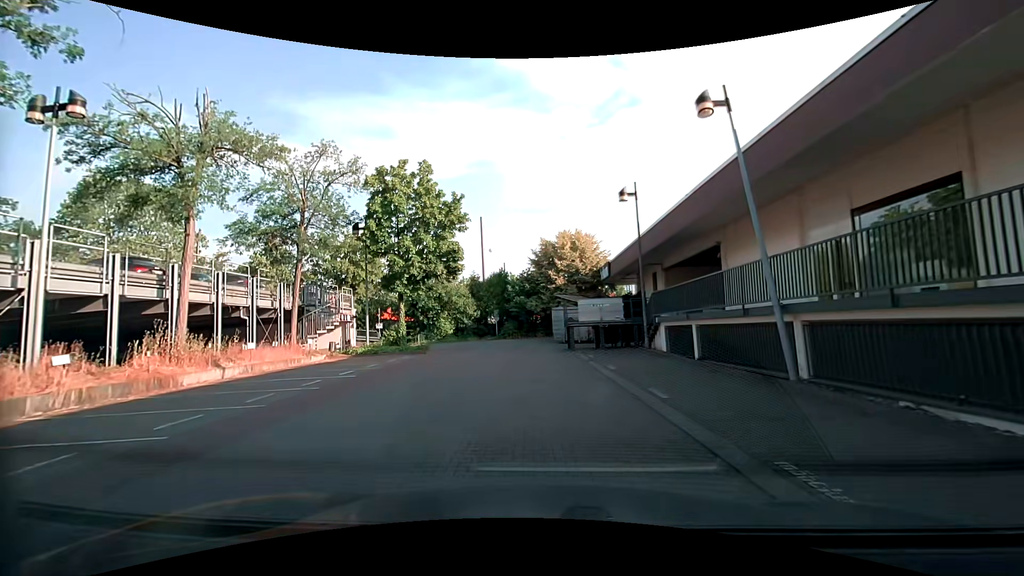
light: Day
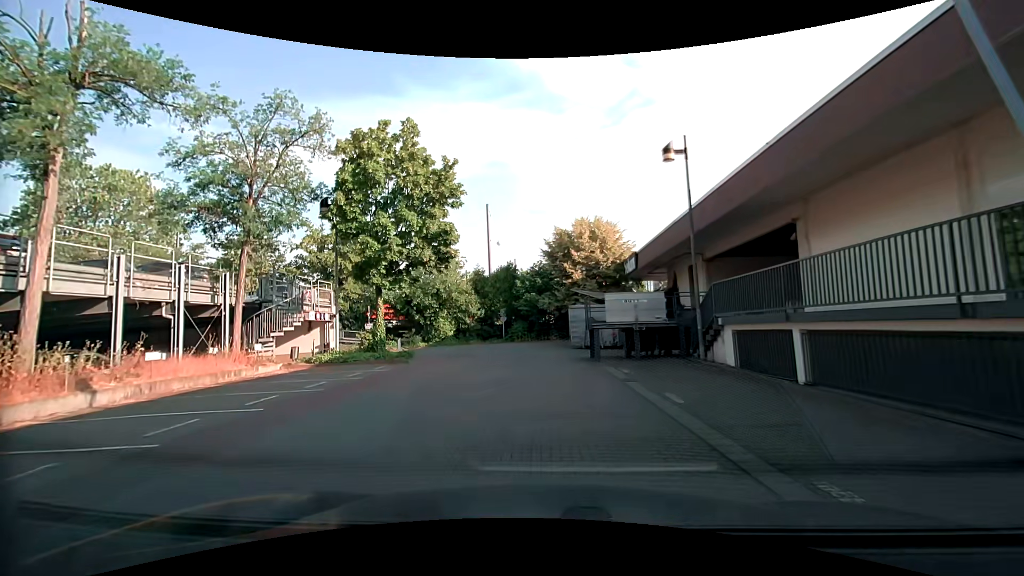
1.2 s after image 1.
(0.0, +5.5) m; -1°
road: service
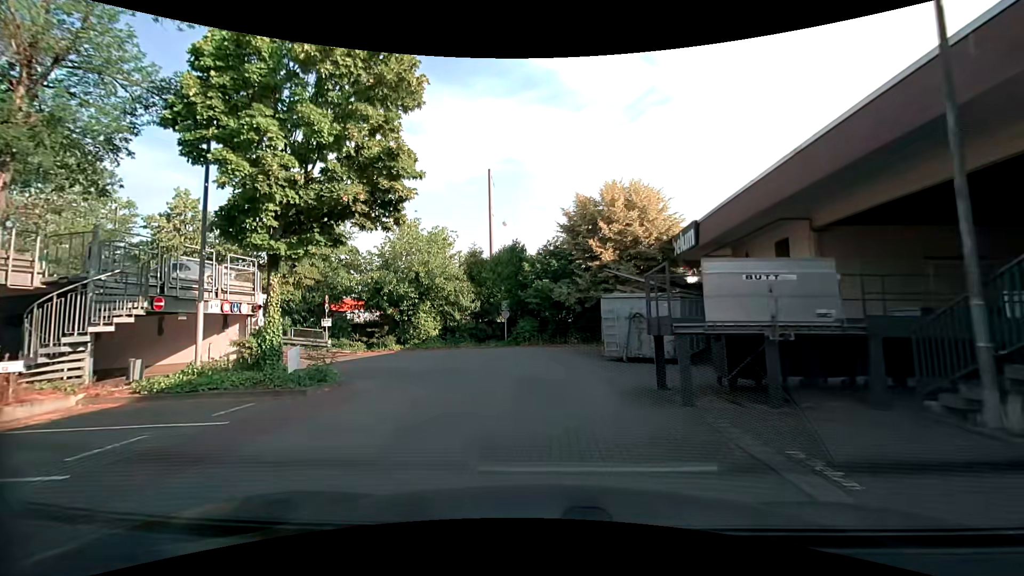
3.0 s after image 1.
(-0.1, +9.2) m; -1°
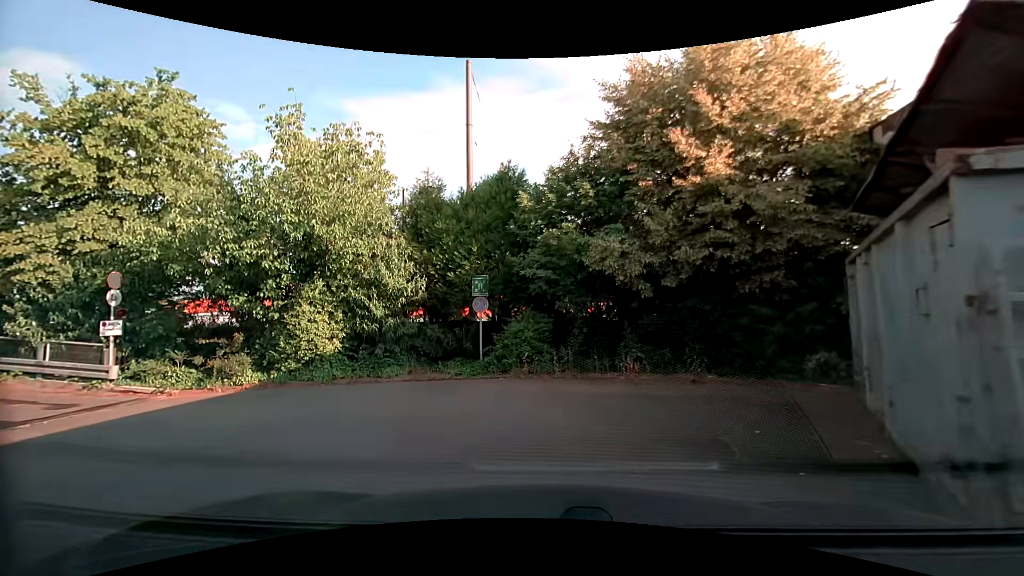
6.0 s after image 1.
(-0.2, +14.2) m; -1°
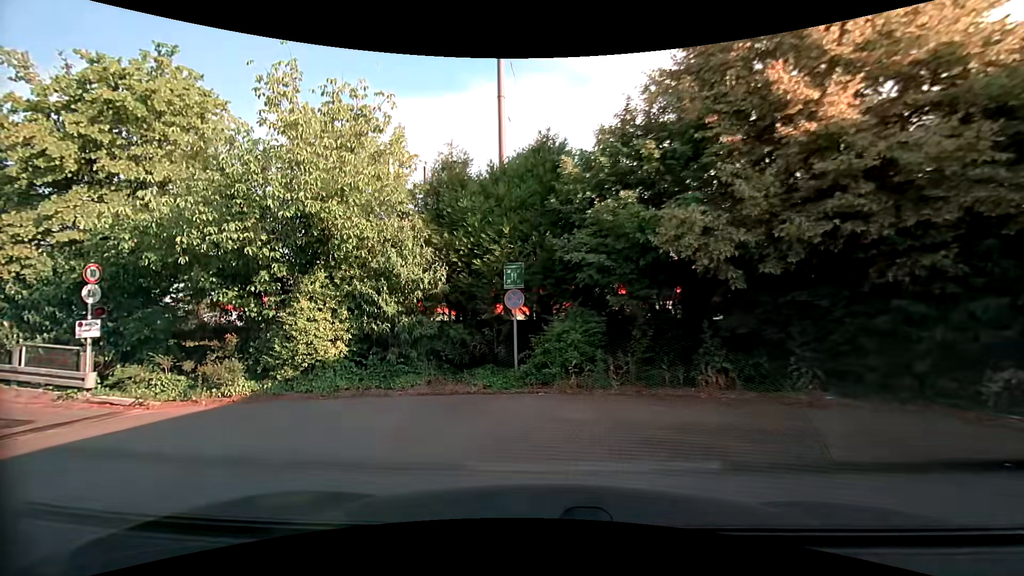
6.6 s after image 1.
(-0.1, +2.5) m; -4°
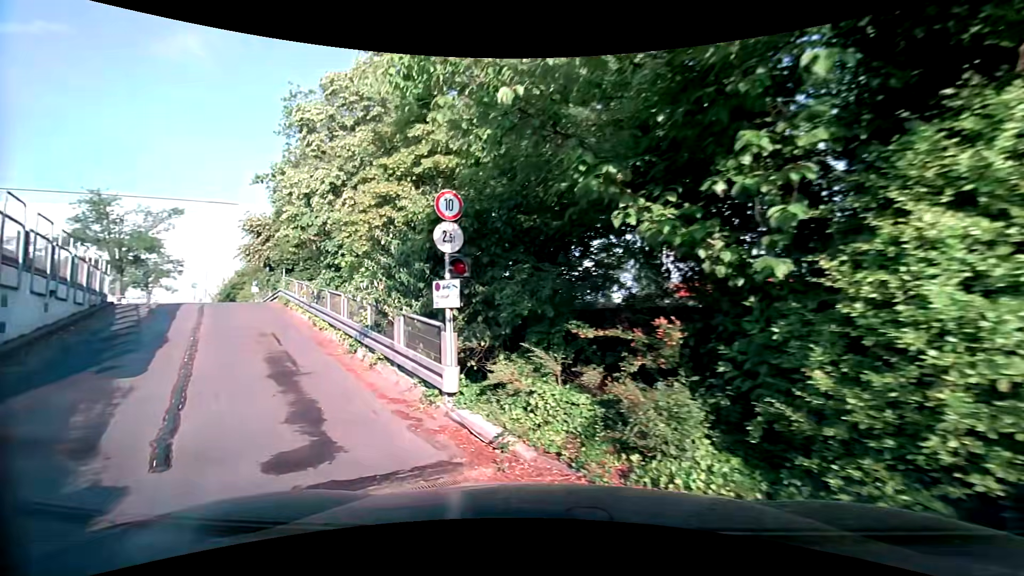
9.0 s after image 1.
(-2.9, +7.5) m; -50°
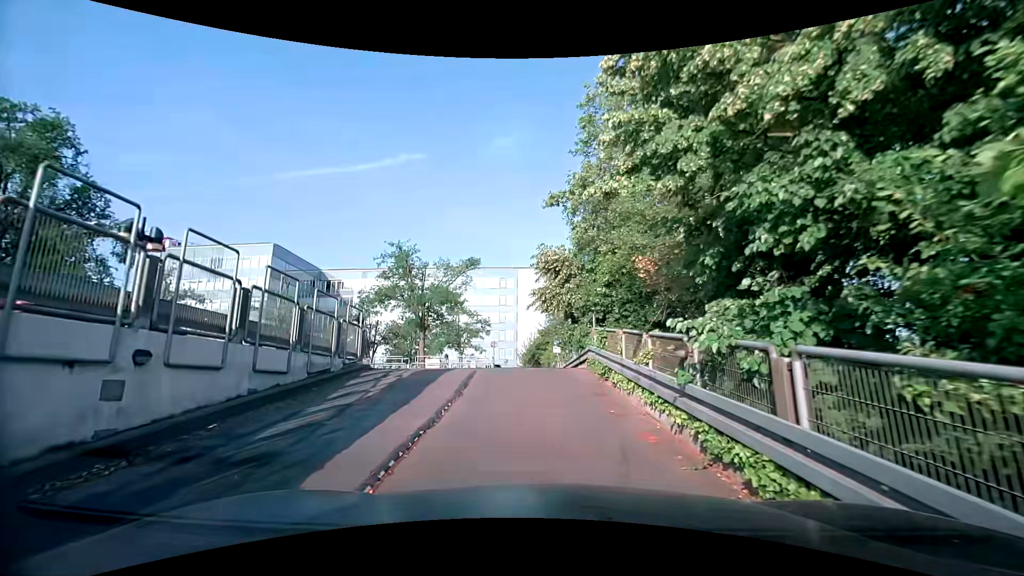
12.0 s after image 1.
(-4.3, +10.1) m; -30°
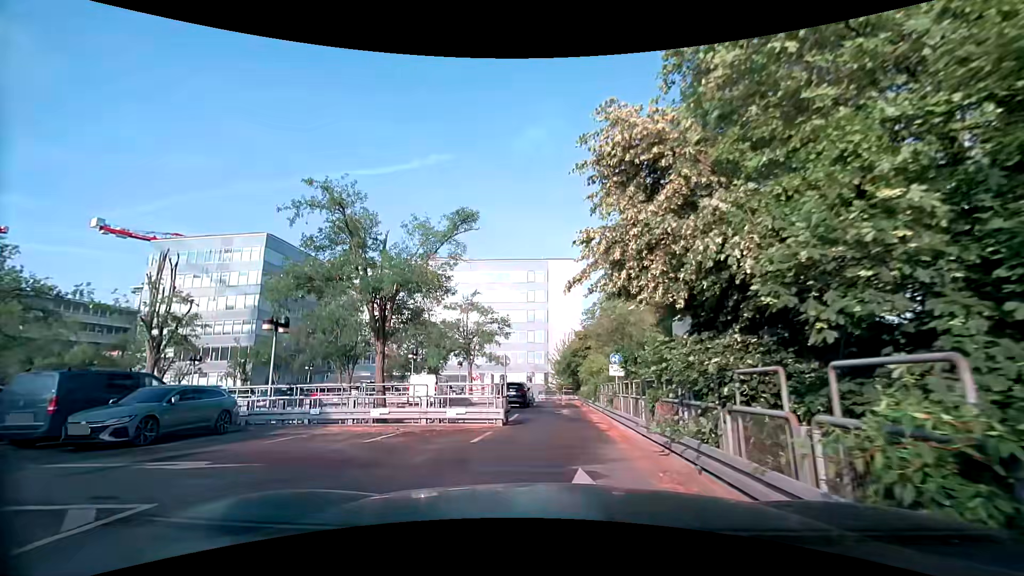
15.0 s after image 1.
(-1.0, +13.5) m; -6°
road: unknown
